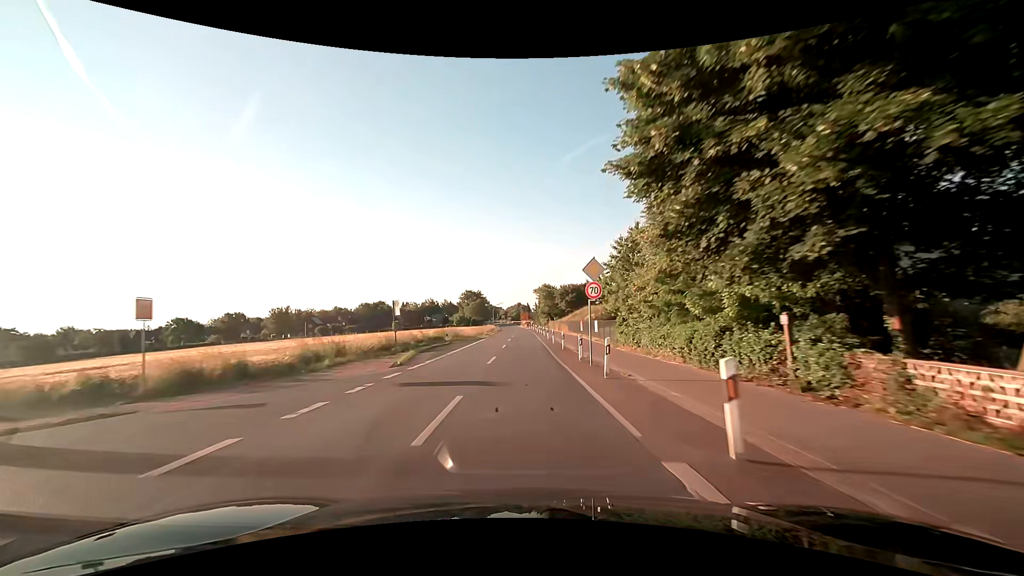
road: secondary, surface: asphalt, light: Day
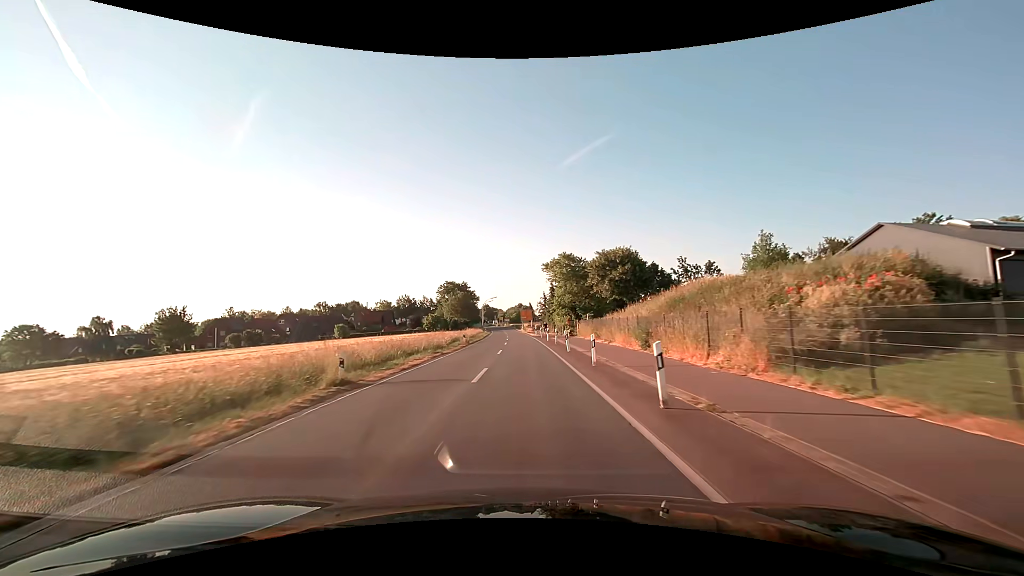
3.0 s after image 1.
(0.0, +54.1) m; 0°
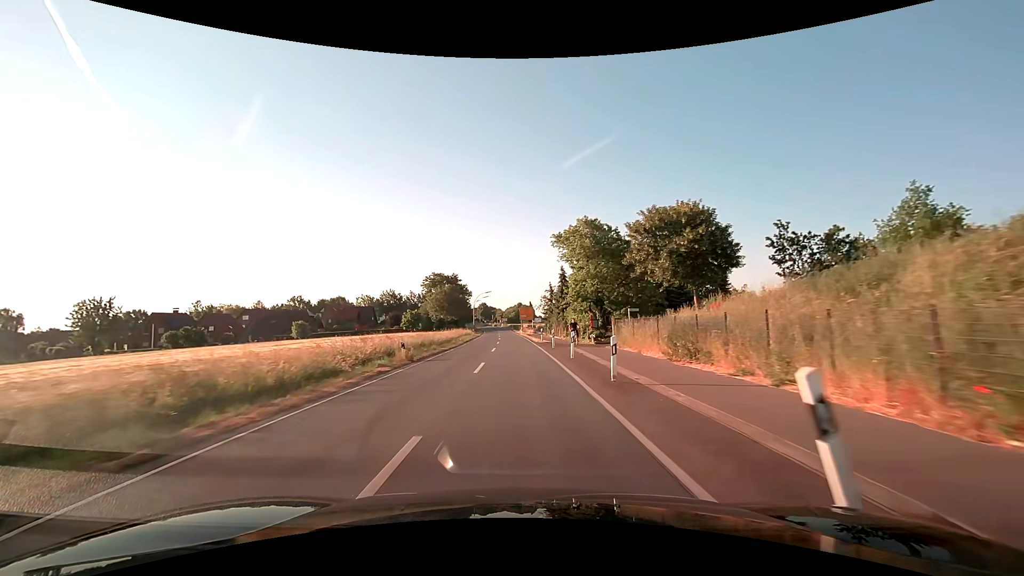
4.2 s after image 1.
(0.0, +21.8) m; 0°
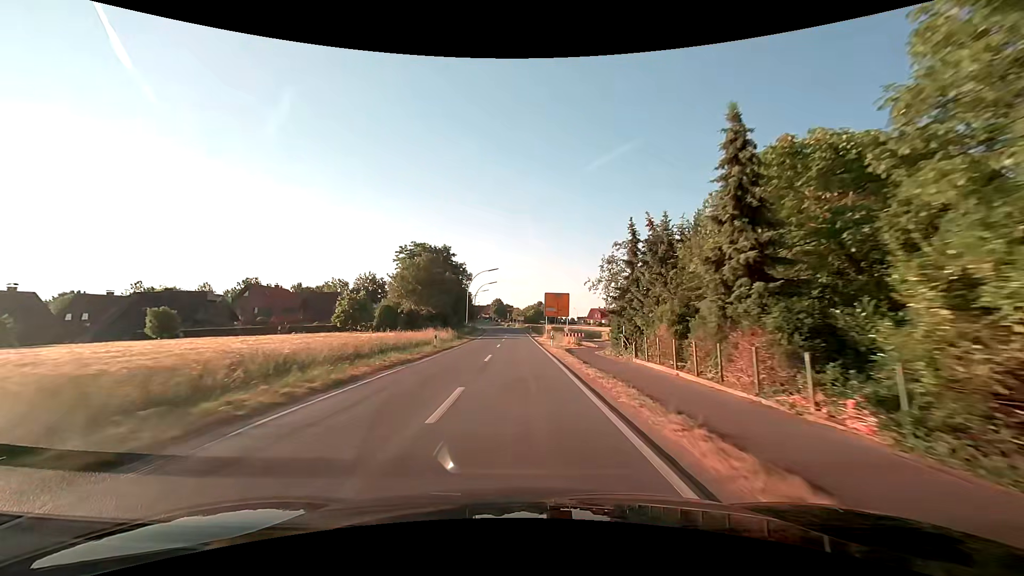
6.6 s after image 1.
(-0.8, +43.6) m; -2°
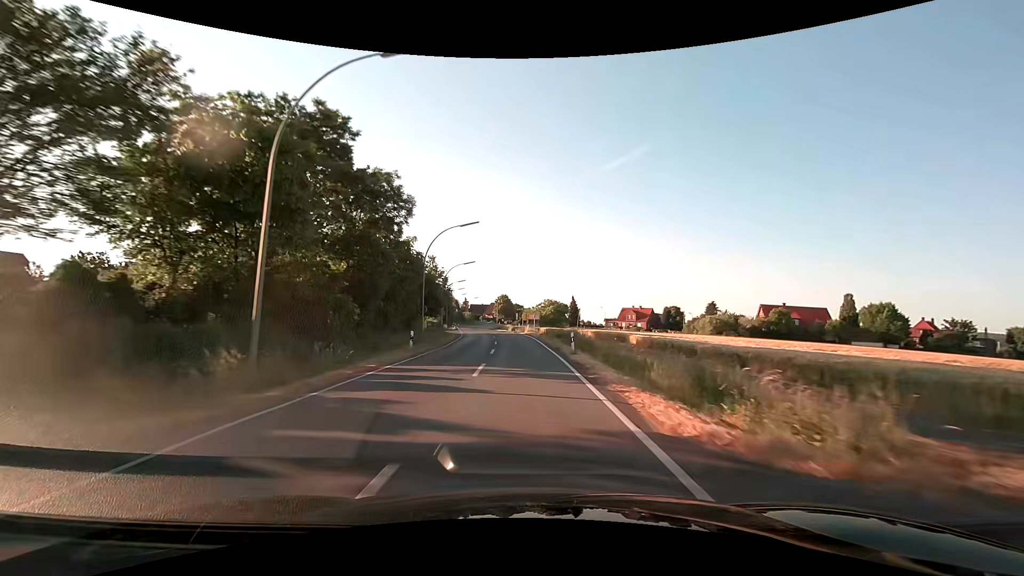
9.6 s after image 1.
(-0.5, +54.5) m; -1°
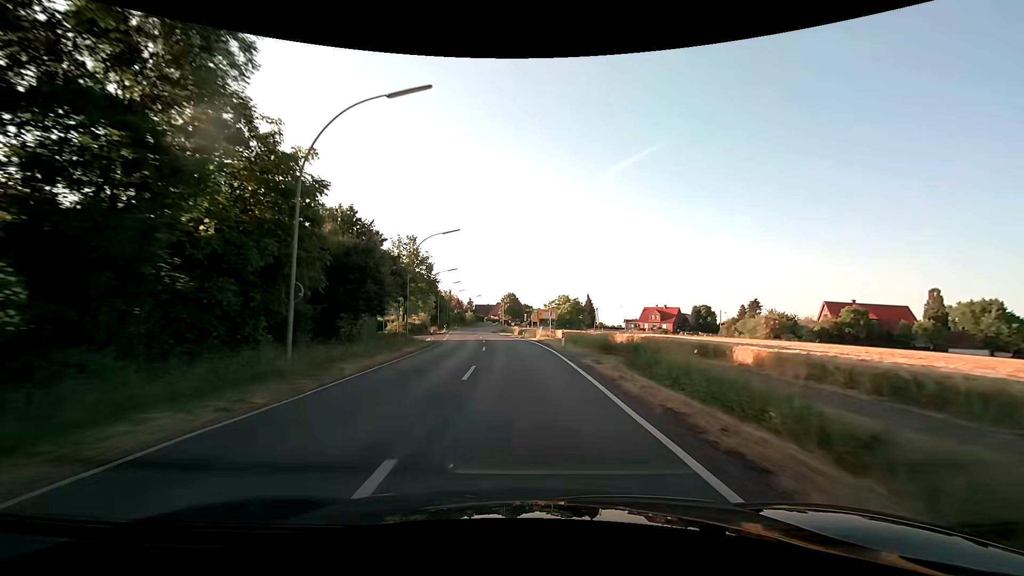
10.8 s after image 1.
(-0.2, +21.8) m; -1°
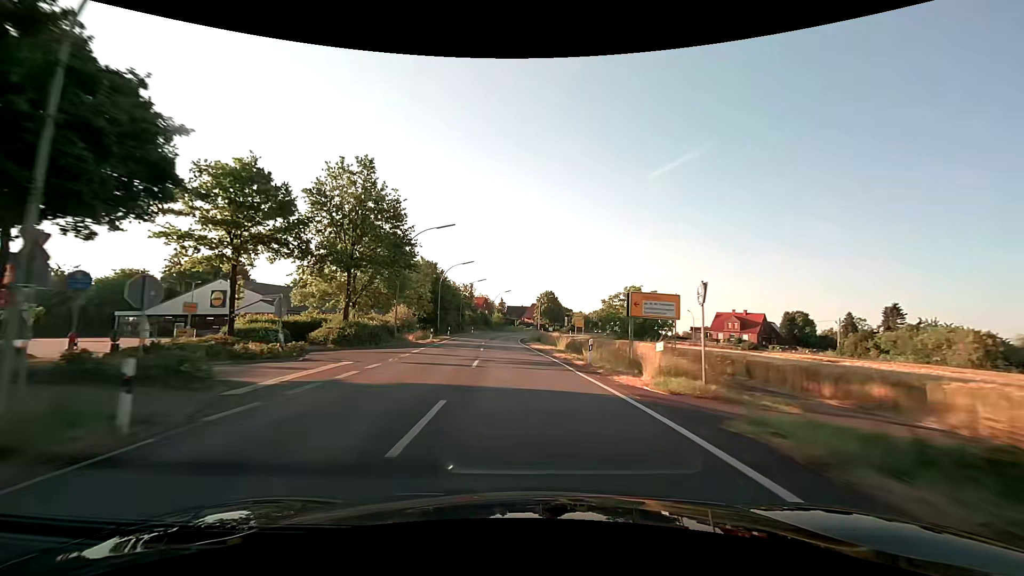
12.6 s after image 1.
(-1.1, +32.6) m; -4°
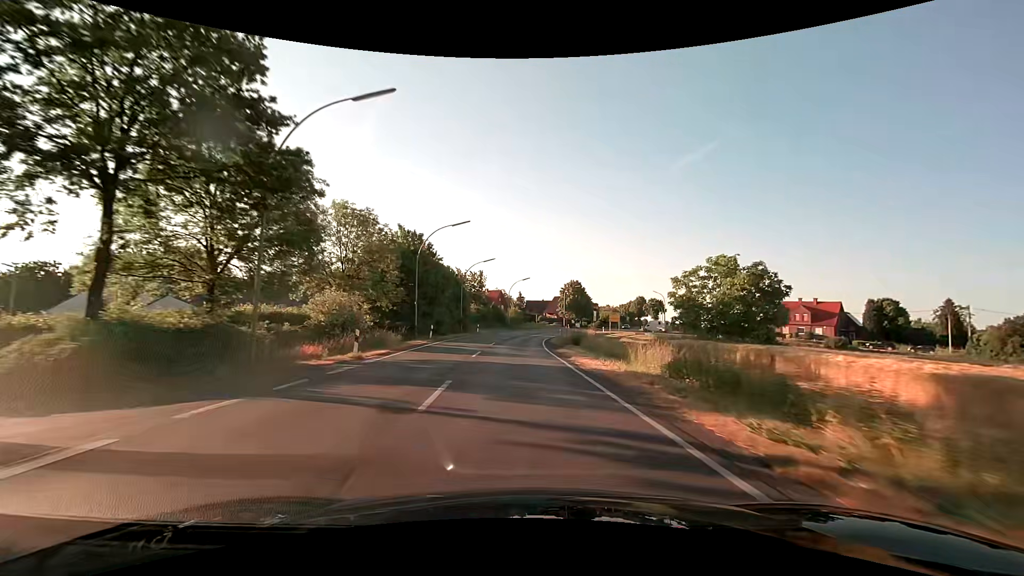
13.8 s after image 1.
(-0.5, +21.8) m; -3°
(0, +10) (0, +20) (0, +30) (+1, +40) (+1, +50) (+2, +60) (+4, +70) (+6, +80) (+8, +89) (+11, +99) m
